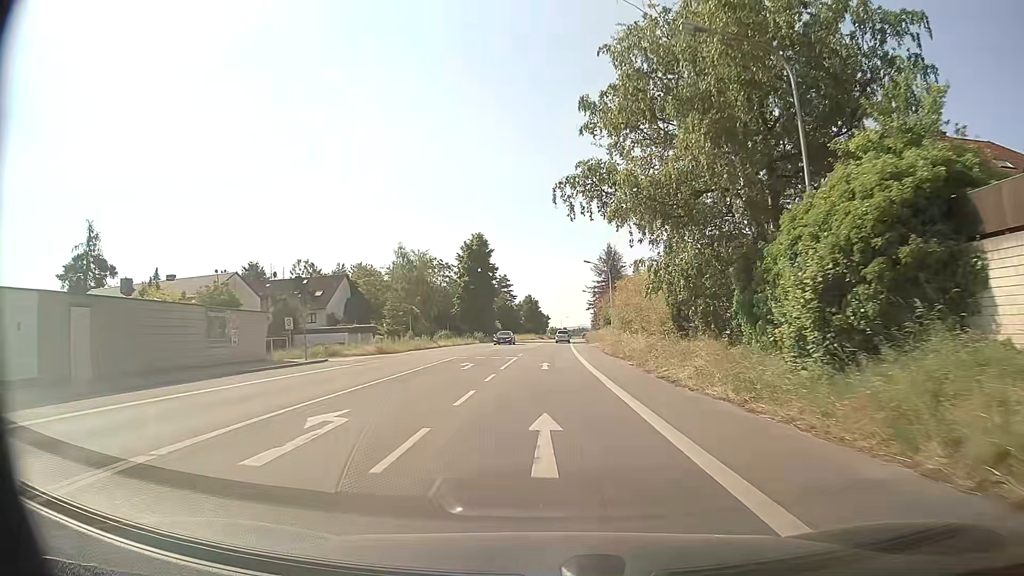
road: primary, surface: asphalt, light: Day
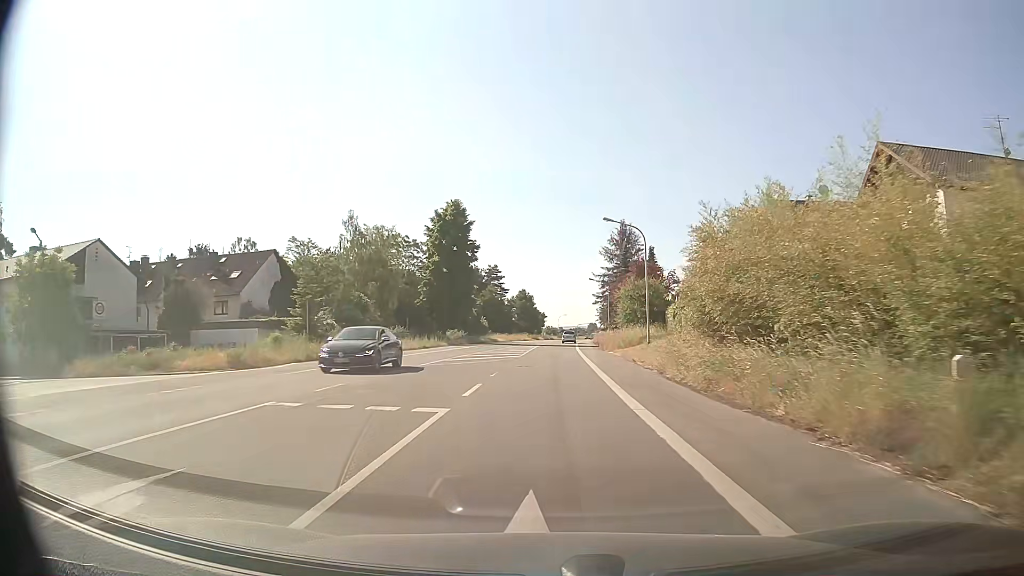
(0.0, +23.6) m; 0°
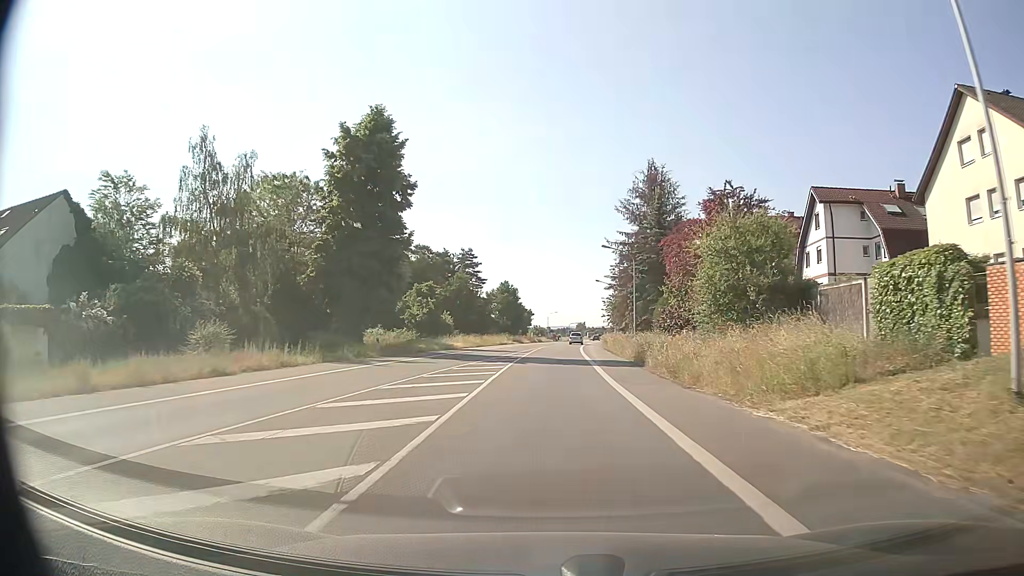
(+0.3, +31.7) m; +1°
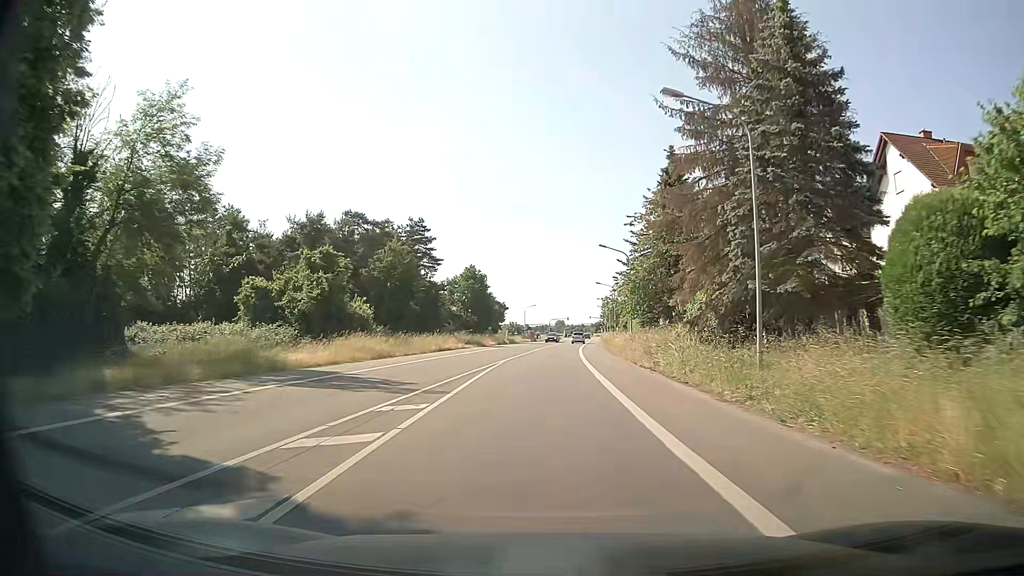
(+0.5, +32.1) m; +2°
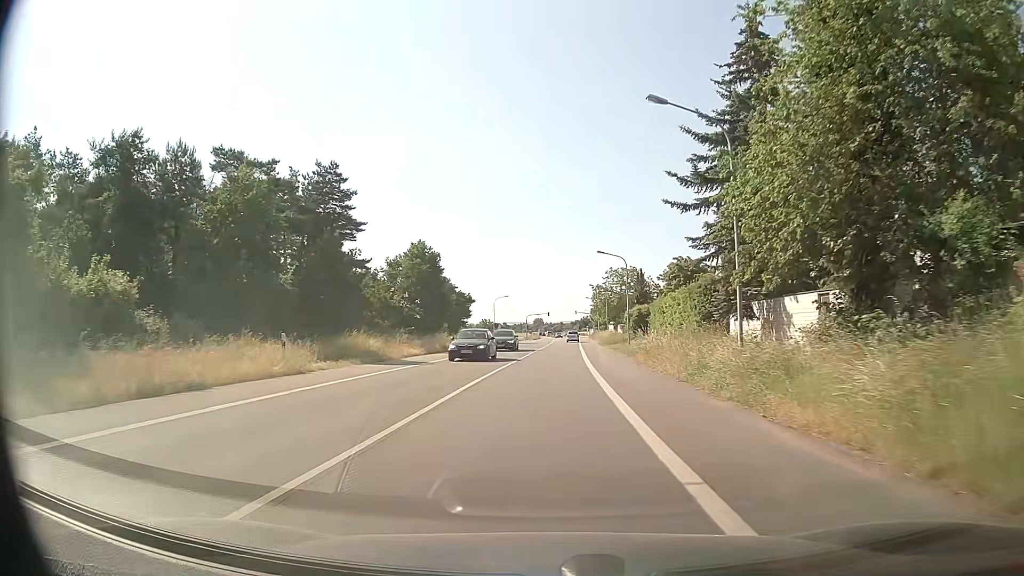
(+0.6, +32.7) m; +2°
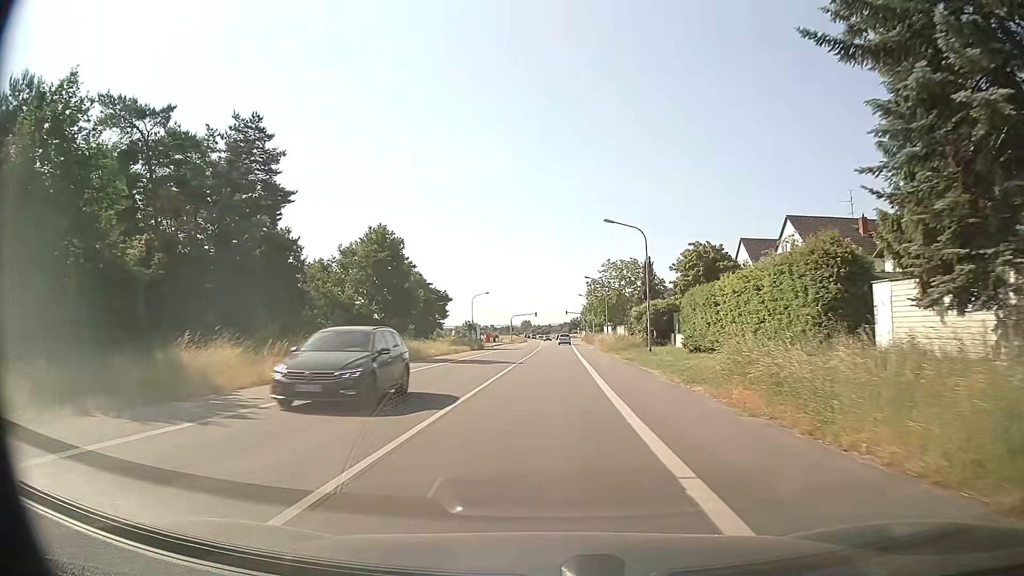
(+0.1, +16.6) m; +1°
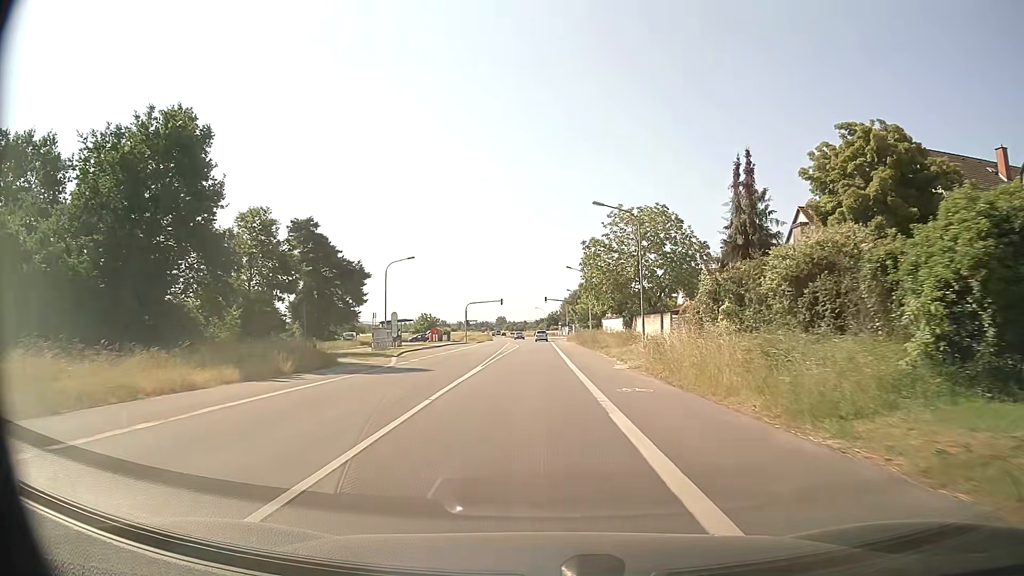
(+0.7, +42.4) m; +2°
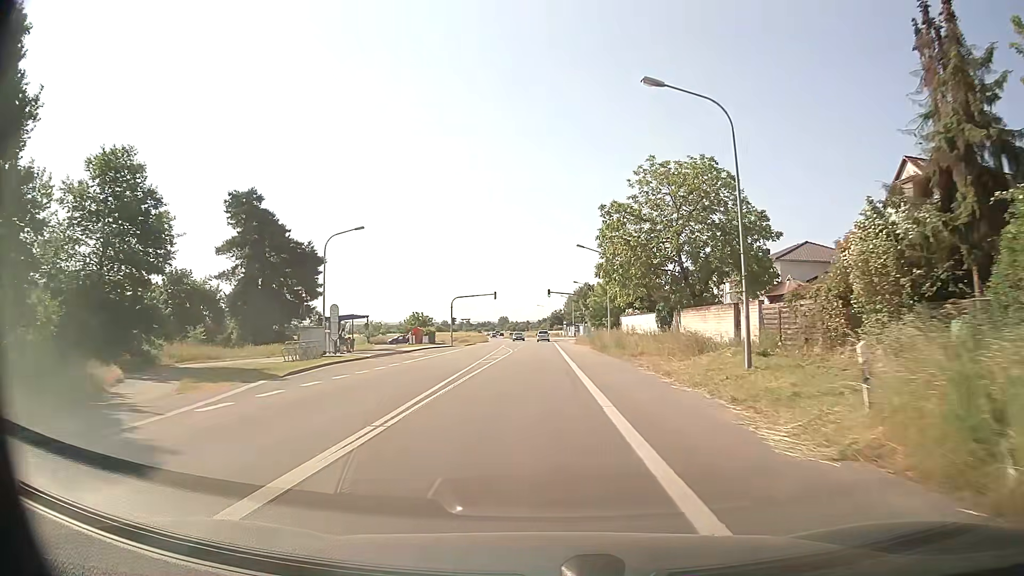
(0.0, +17.4) m; 0°
(0, +10) (0, +20) (0, +30) (0, +40) (0, +50) (0, +60) (0, +70) (-1, +80) (-1, +90) (-1, +100) m
